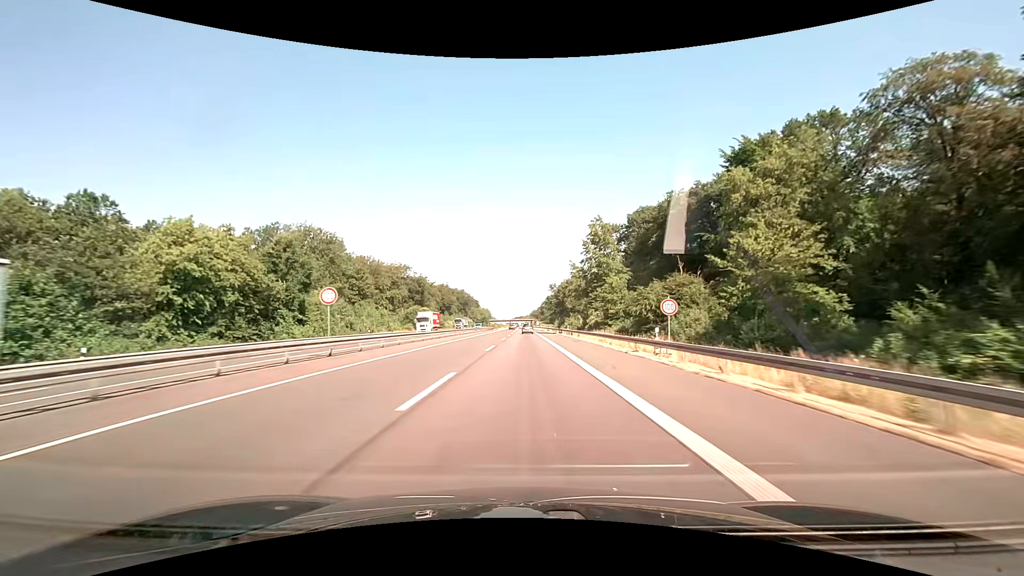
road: motorway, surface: asphalt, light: Day
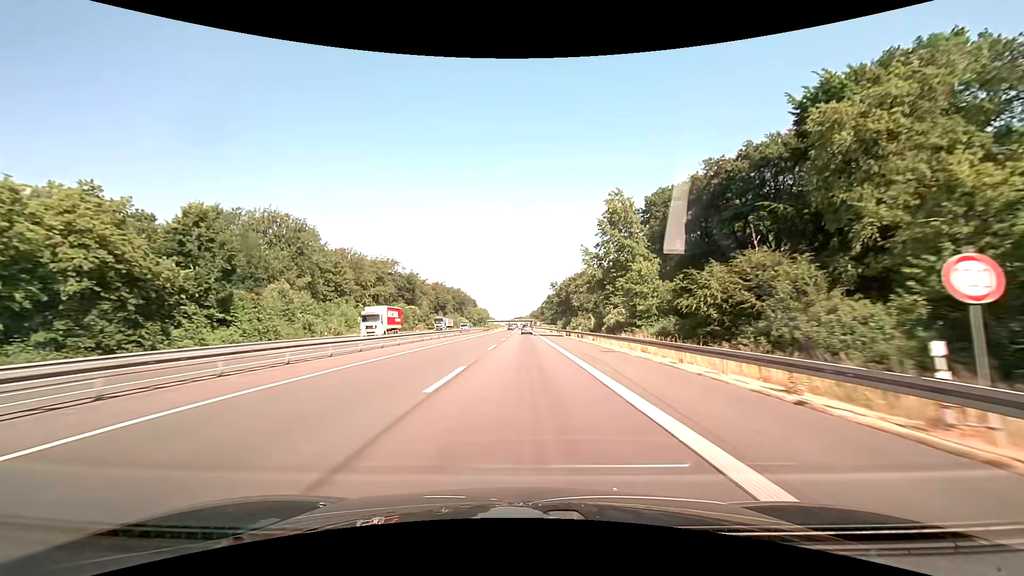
(0.0, +16.0) m; 0°
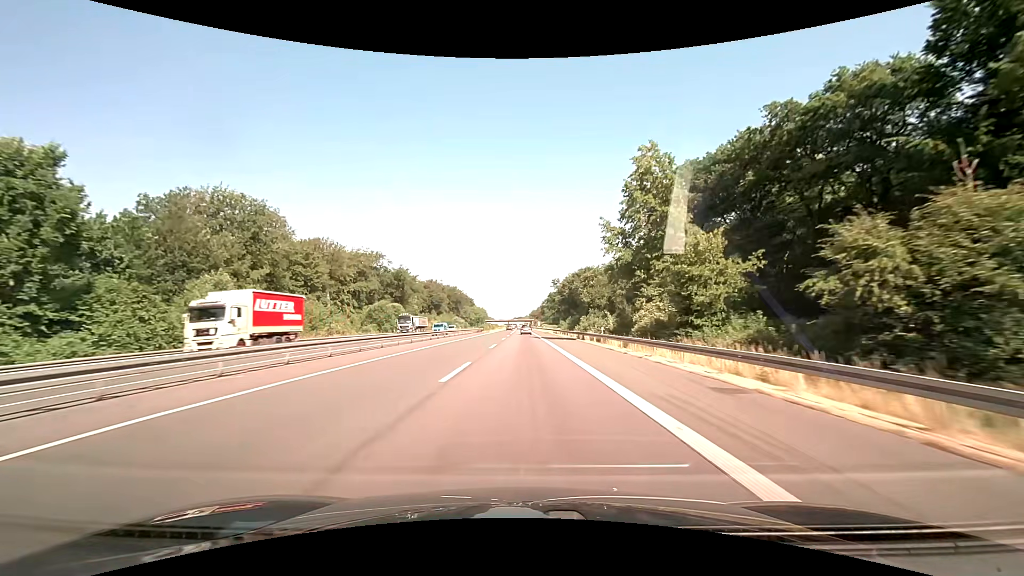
(0.0, +16.0) m; 0°
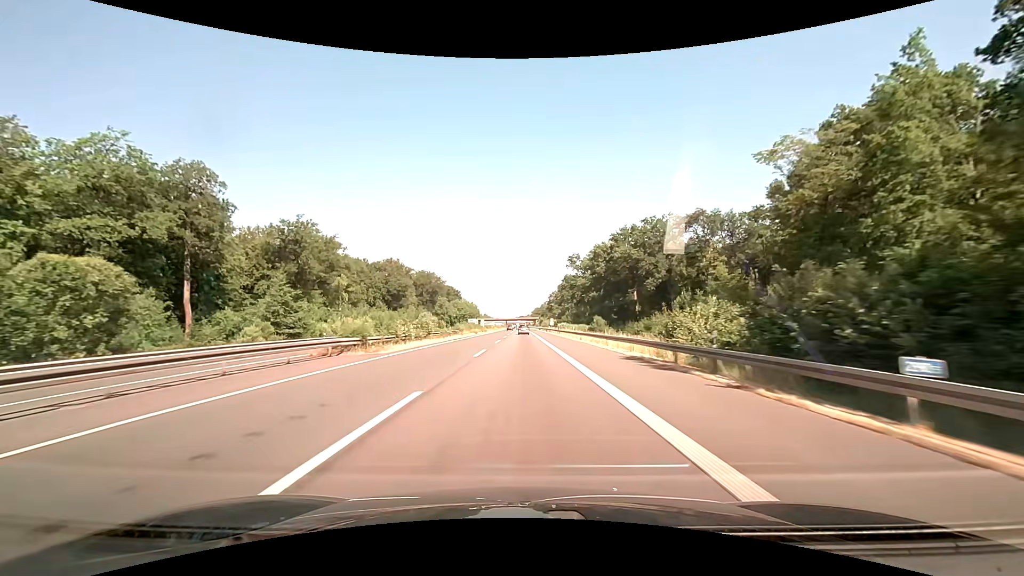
(-0.1, +80.0) m; 0°
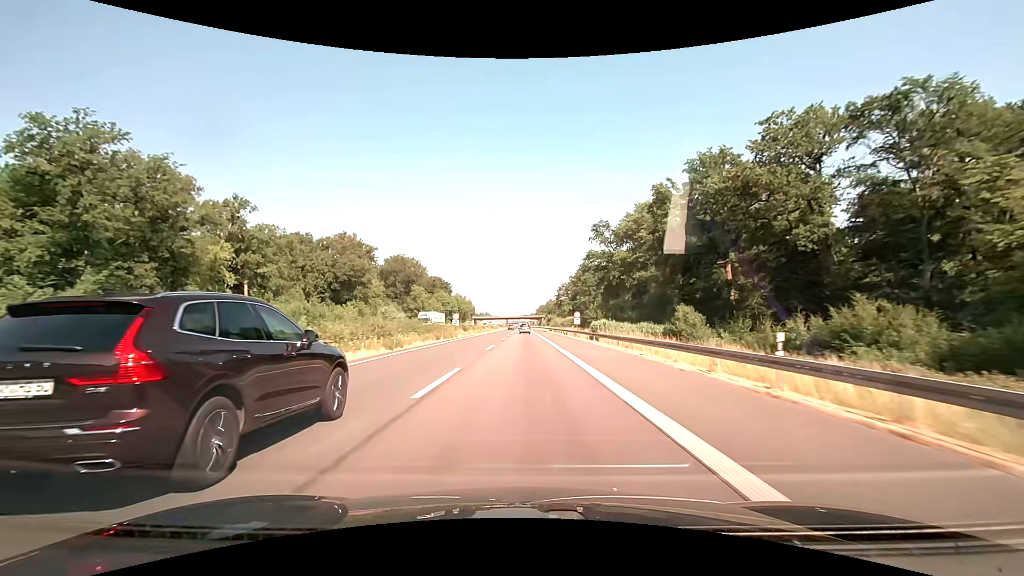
(-0.3, +47.9) m; -1°
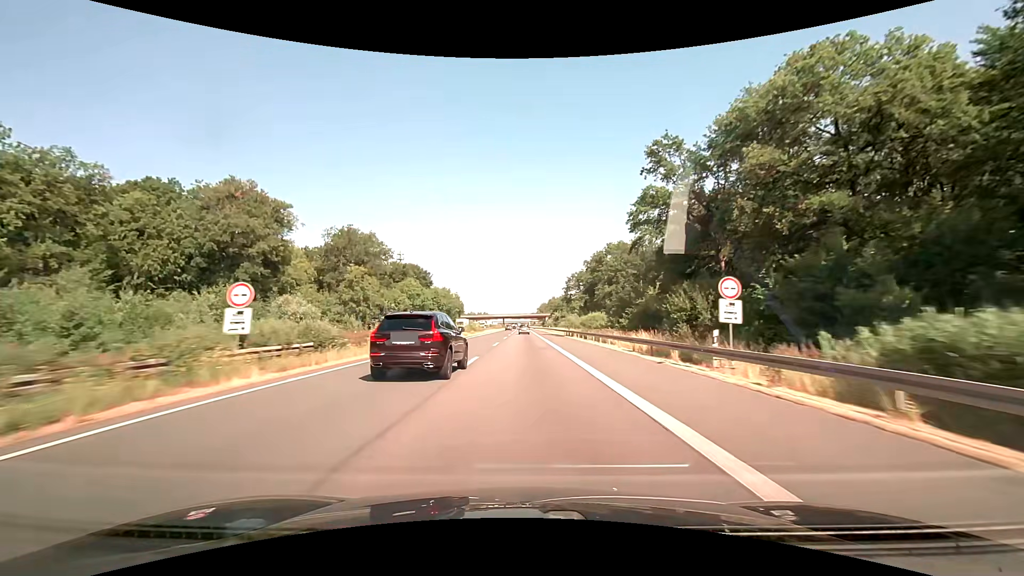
(0.0, +48.0) m; 0°
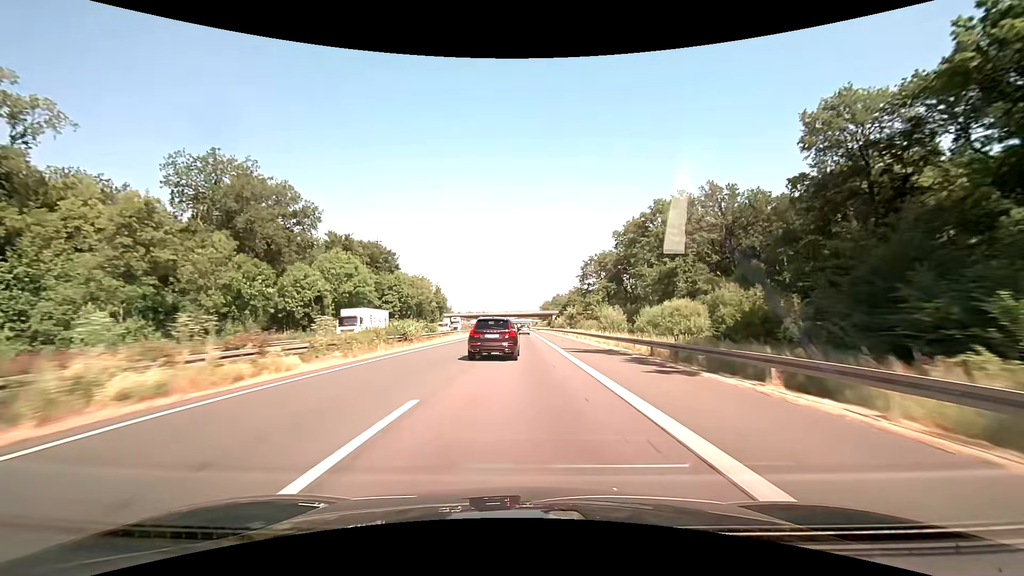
(0.0, +48.0) m; 0°
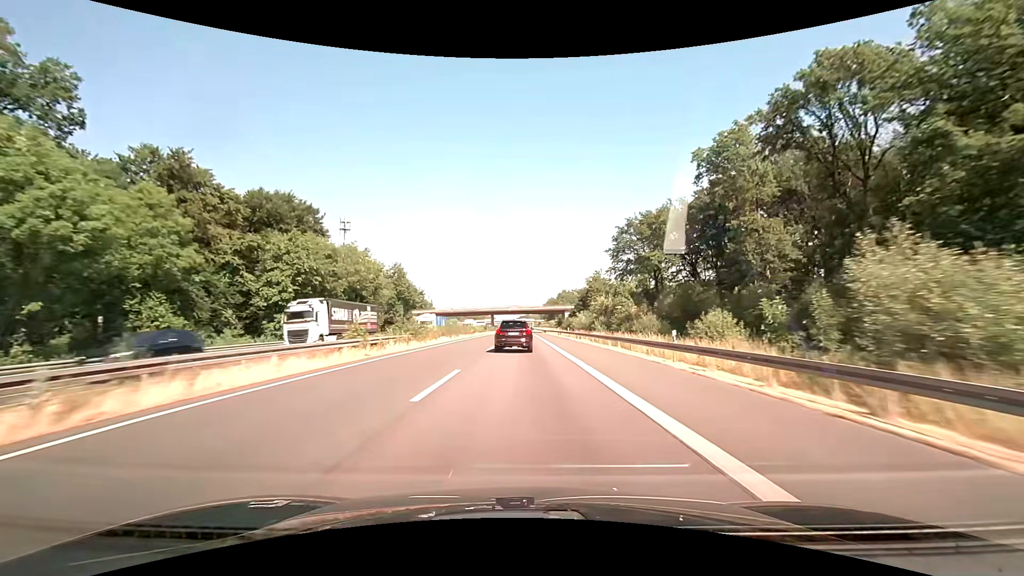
(+0.3, +48.1) m; 0°
(0, +10) (0, +20) (0, +30) (0, +40) (0, +50) (0, +60) (0, +70) (0, +80) (0, +90) (0, +100) m
